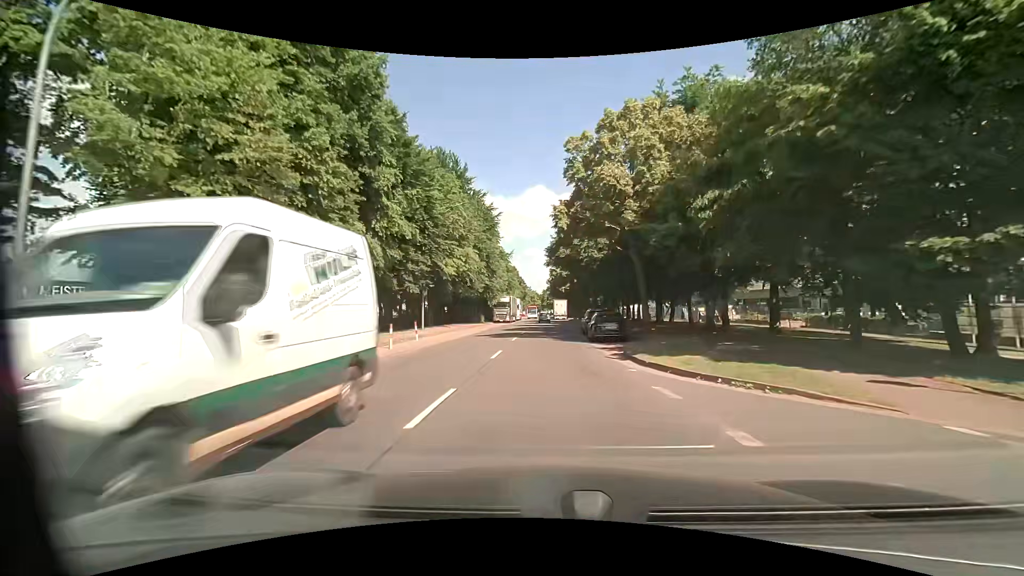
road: tertiary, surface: asphalt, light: Day
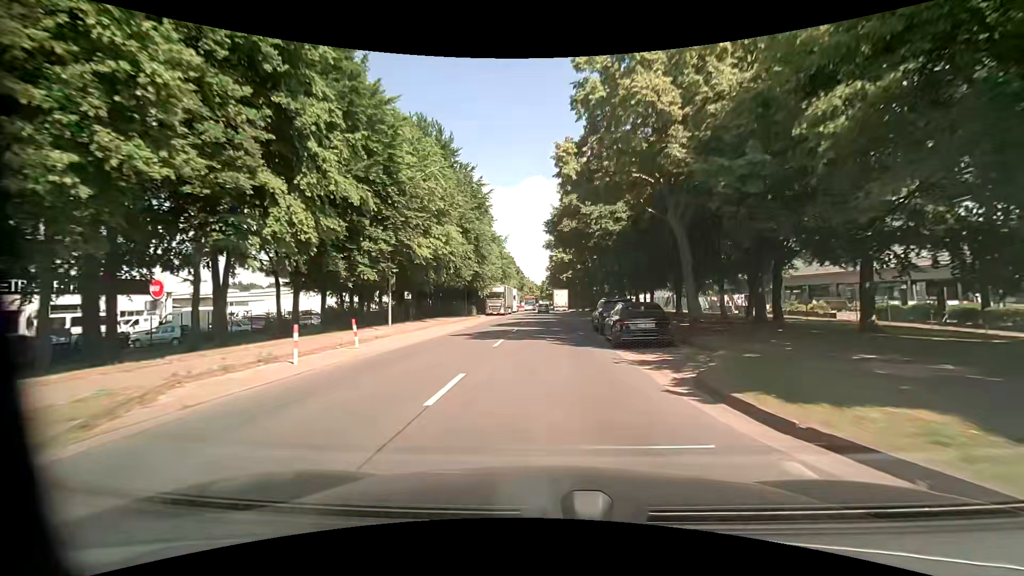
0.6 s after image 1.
(0.0, +8.1) m; 0°
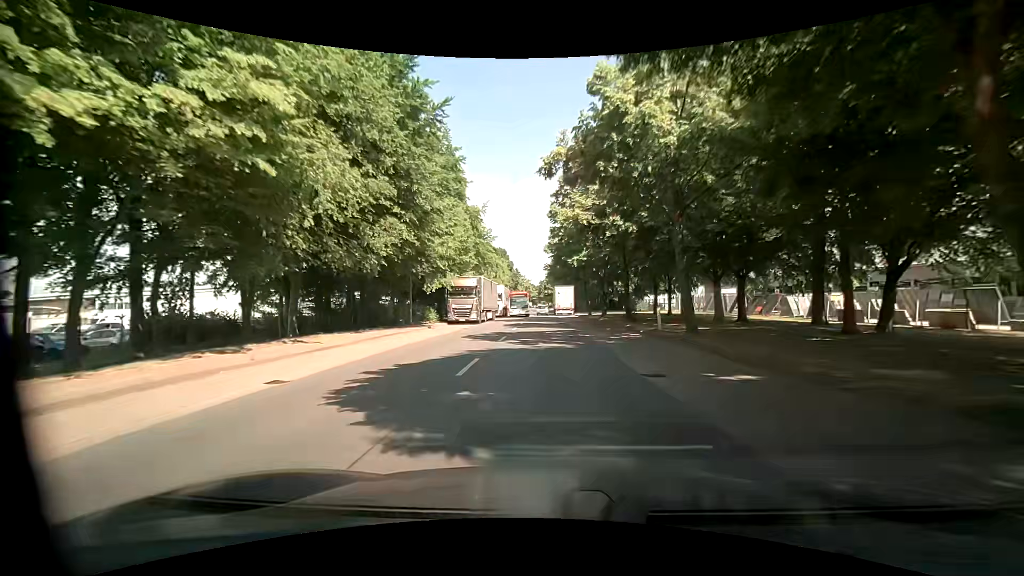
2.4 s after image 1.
(0.0, +24.3) m; 0°
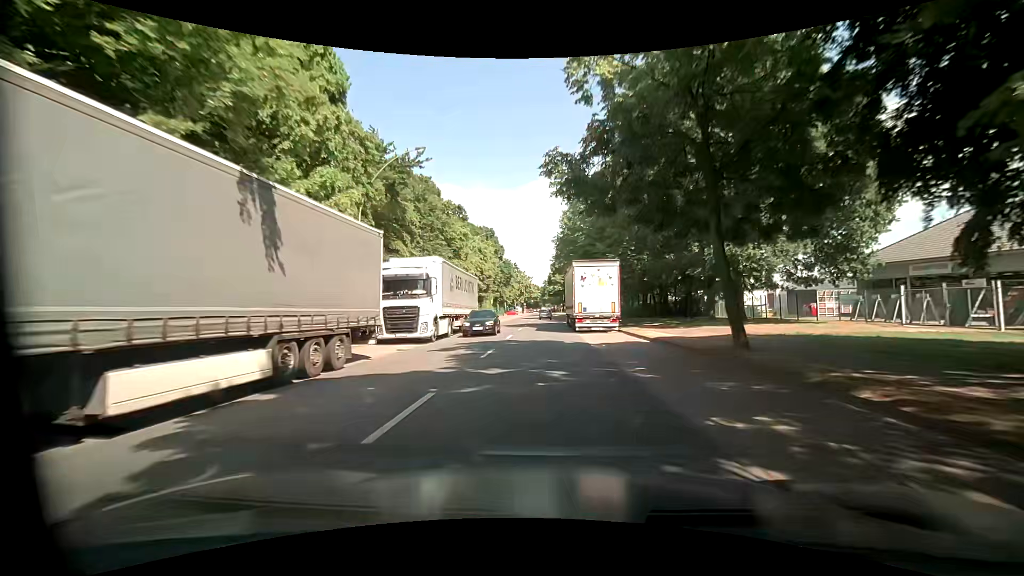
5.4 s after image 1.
(+0.4, +40.6) m; -1°
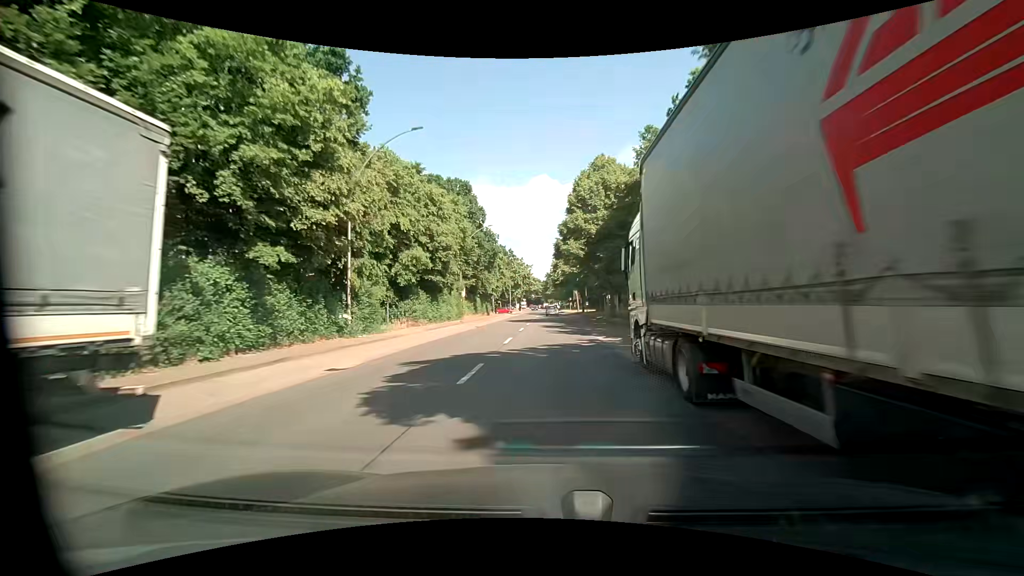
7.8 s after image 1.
(+0.1, +32.4) m; 0°
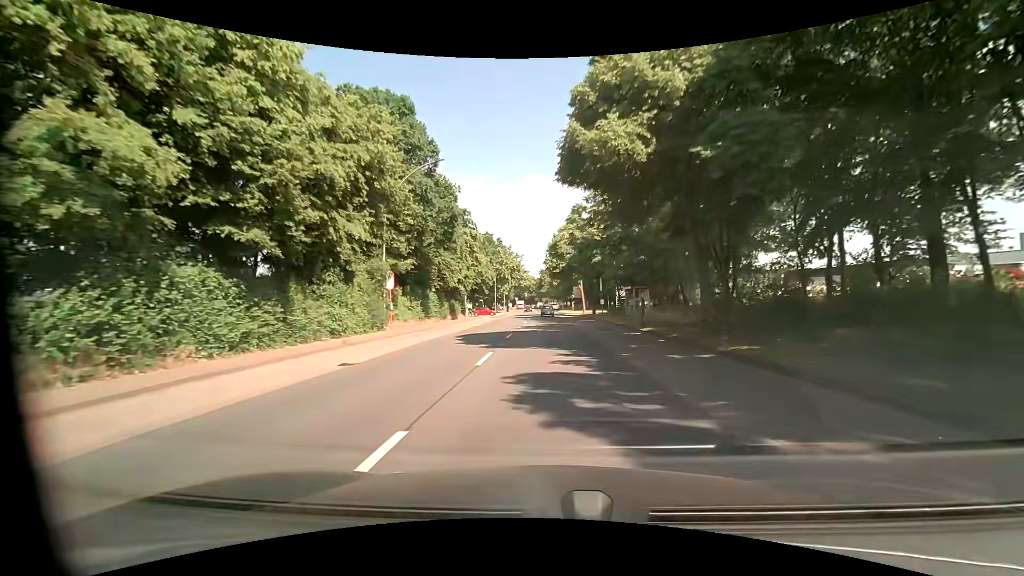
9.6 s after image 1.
(+0.3, +24.4) m; +1°
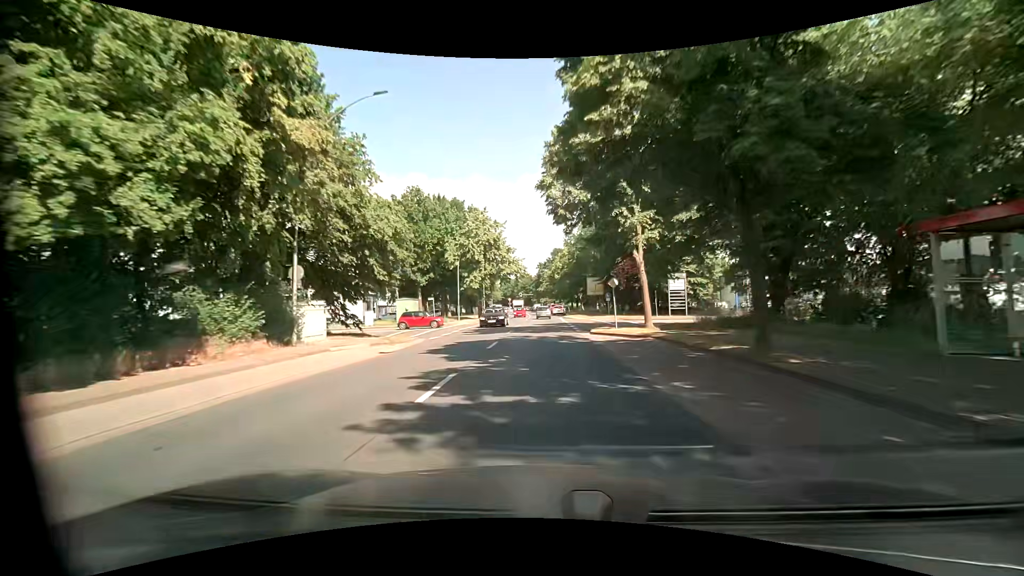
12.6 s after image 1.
(0.0, +40.5) m; 0°
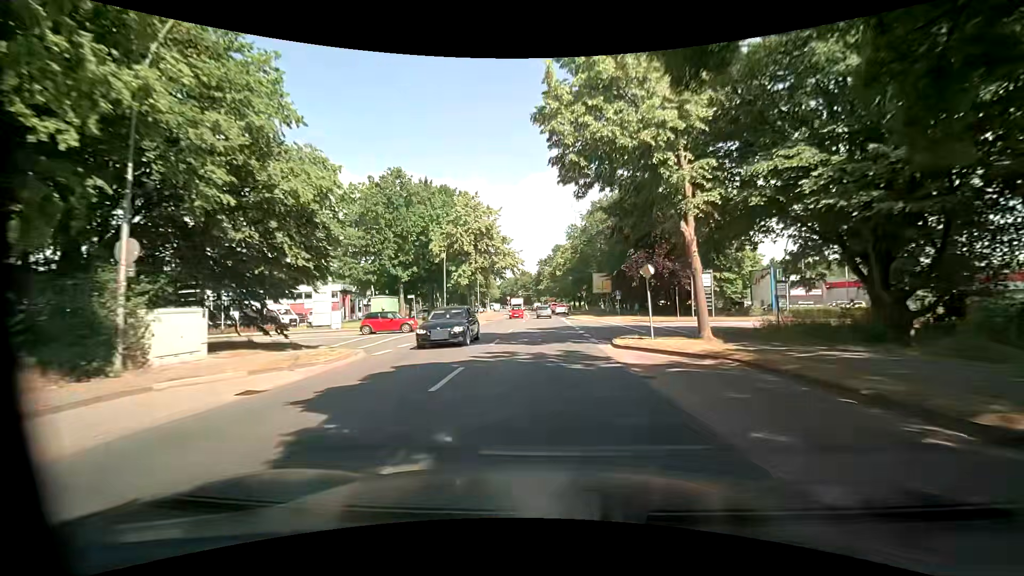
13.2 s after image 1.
(0.0, +8.1) m; 0°
